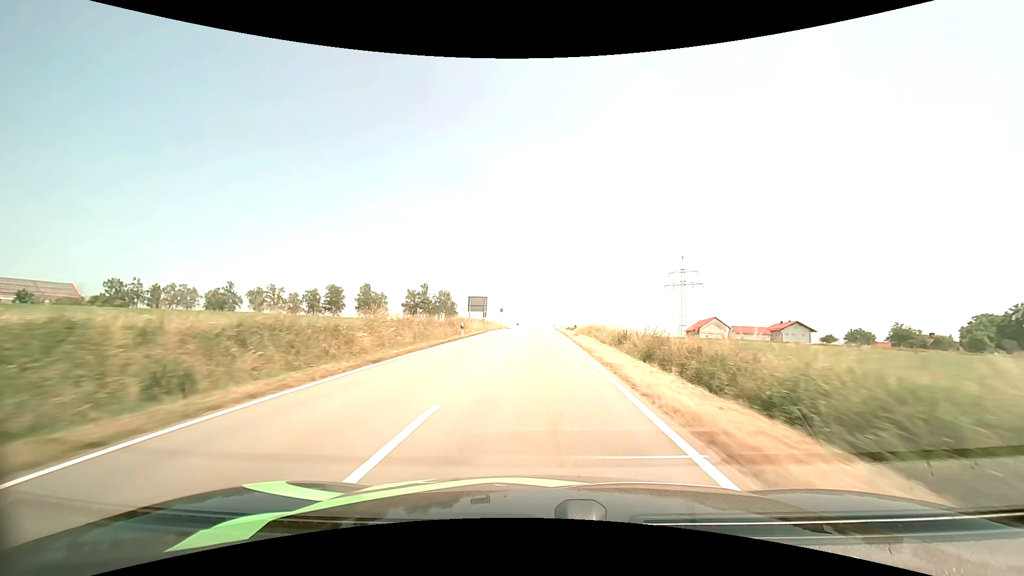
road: tertiary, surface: asphalt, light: Day
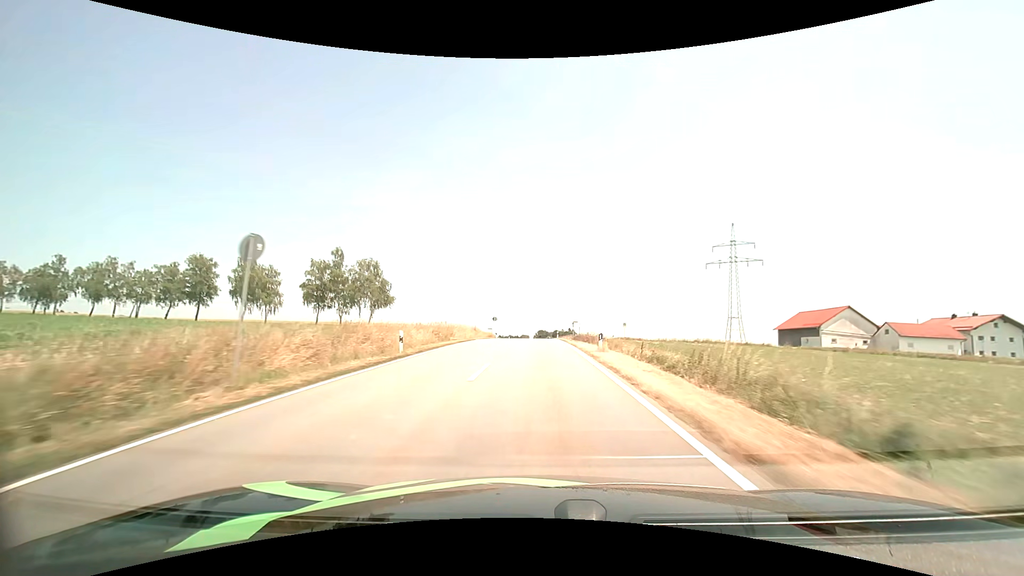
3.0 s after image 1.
(+0.3, +66.9) m; 0°
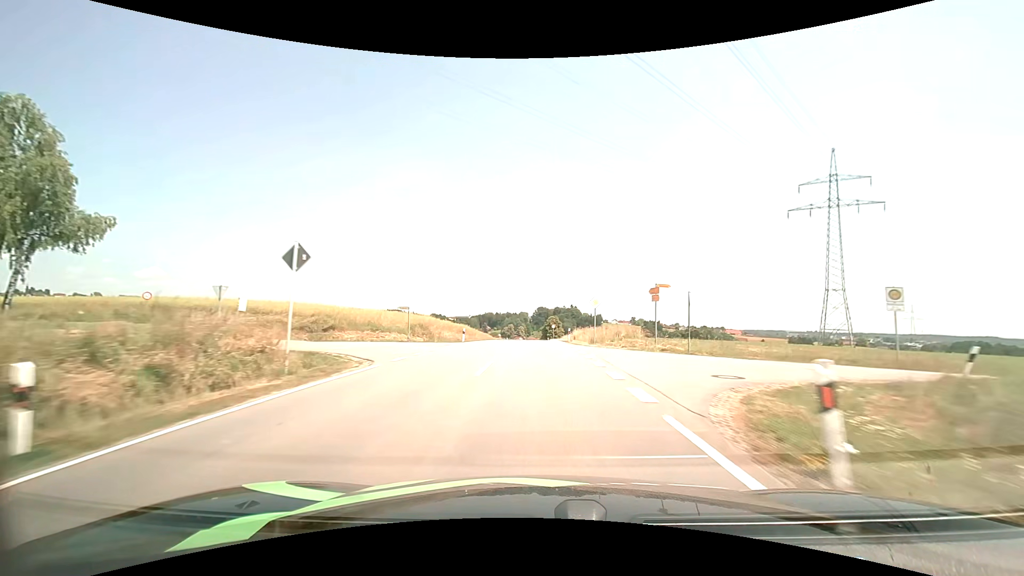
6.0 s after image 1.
(0.0, +60.3) m; 0°
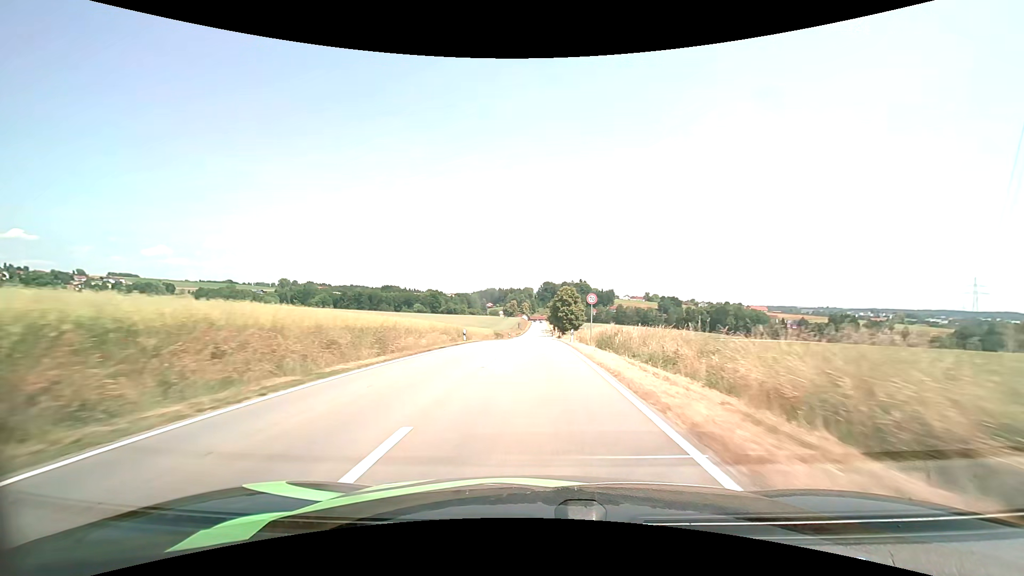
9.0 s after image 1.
(0.0, +59.4) m; -1°
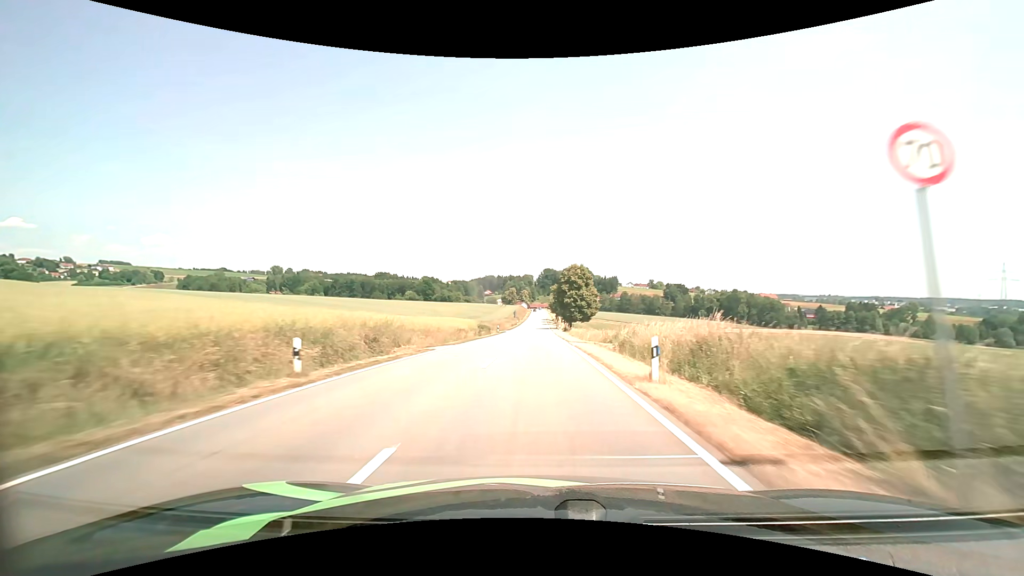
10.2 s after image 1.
(0.0, +24.8) m; 0°
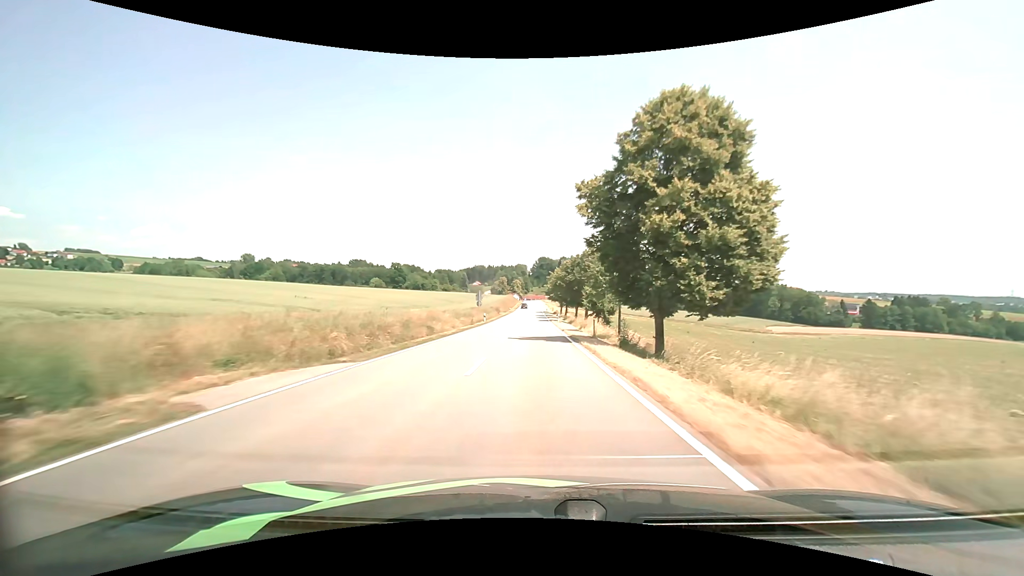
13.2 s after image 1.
(+0.1, +64.9) m; +1°
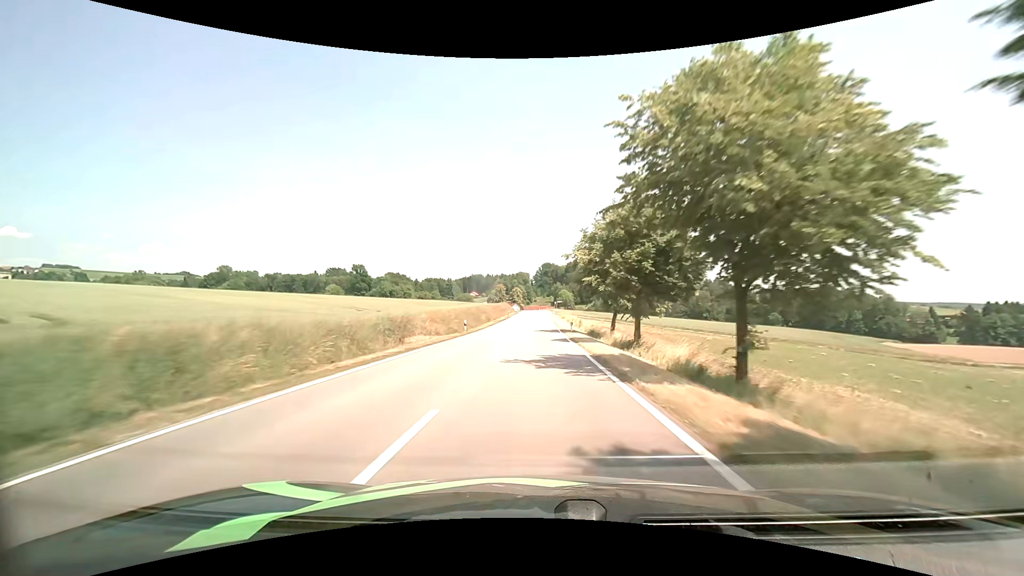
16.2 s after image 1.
(-0.2, +69.2) m; -1°
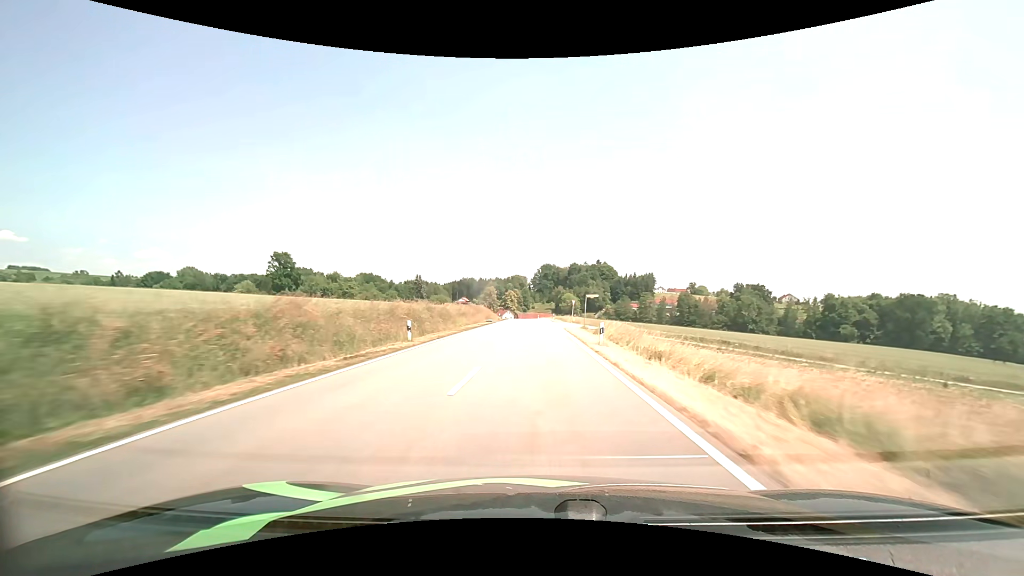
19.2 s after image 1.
(+0.2, +68.7) m; 0°
(0, +10) (0, +20) (0, +30) (0, +40) (0, +50) (0, +60) (0, +70) (0, +80) (-1, +90) (-1, +100) m
